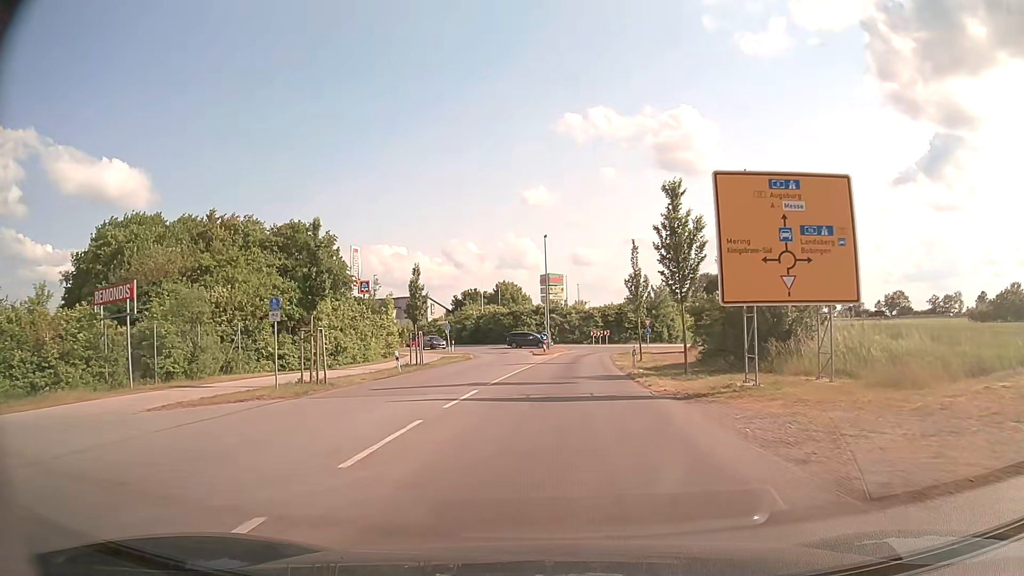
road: tertiary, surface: asphalt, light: Day
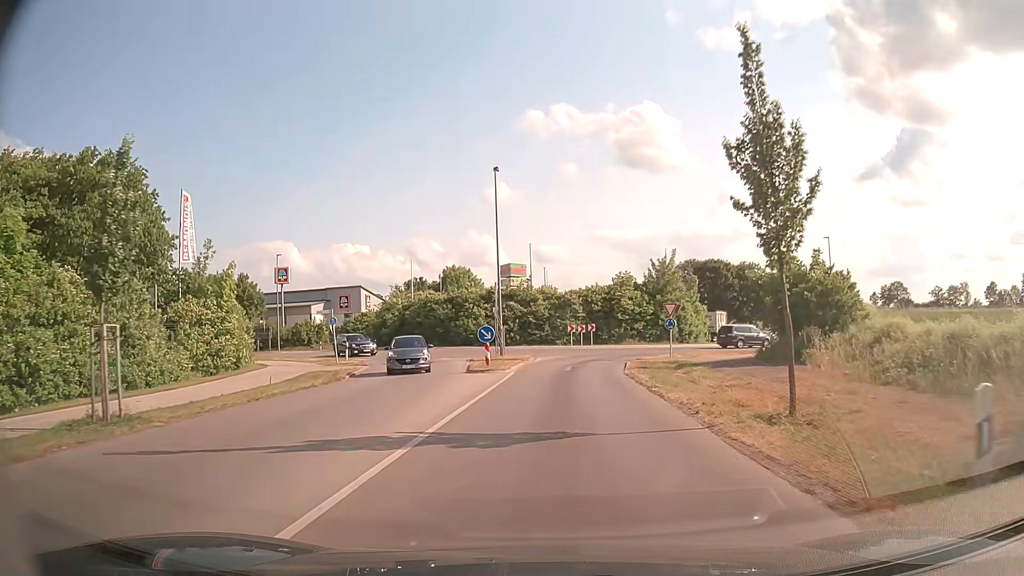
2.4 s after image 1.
(+0.5, +25.1) m; +3°
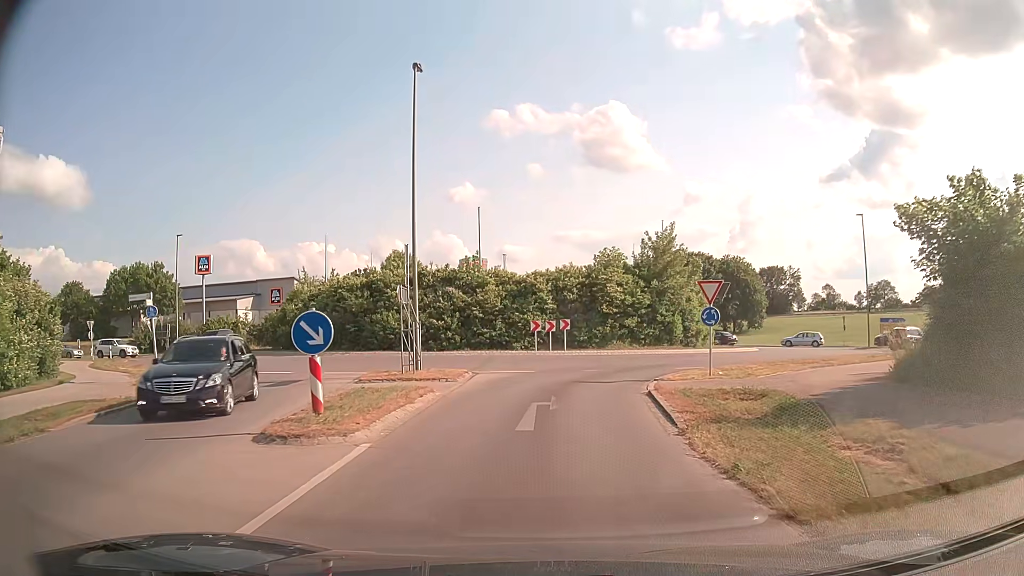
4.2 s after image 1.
(+0.4, +15.2) m; +3°
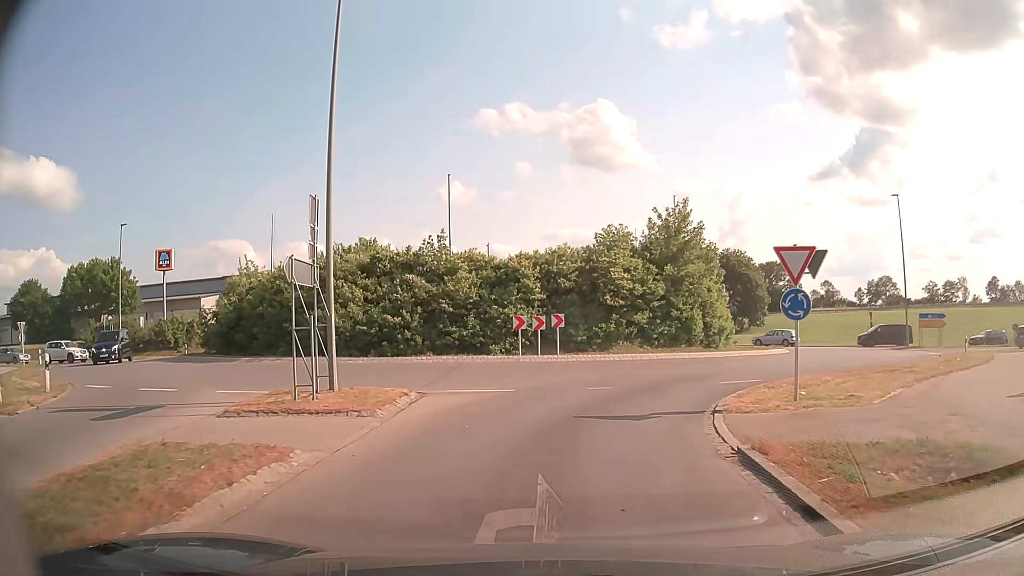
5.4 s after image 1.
(+0.1, +7.7) m; +1°
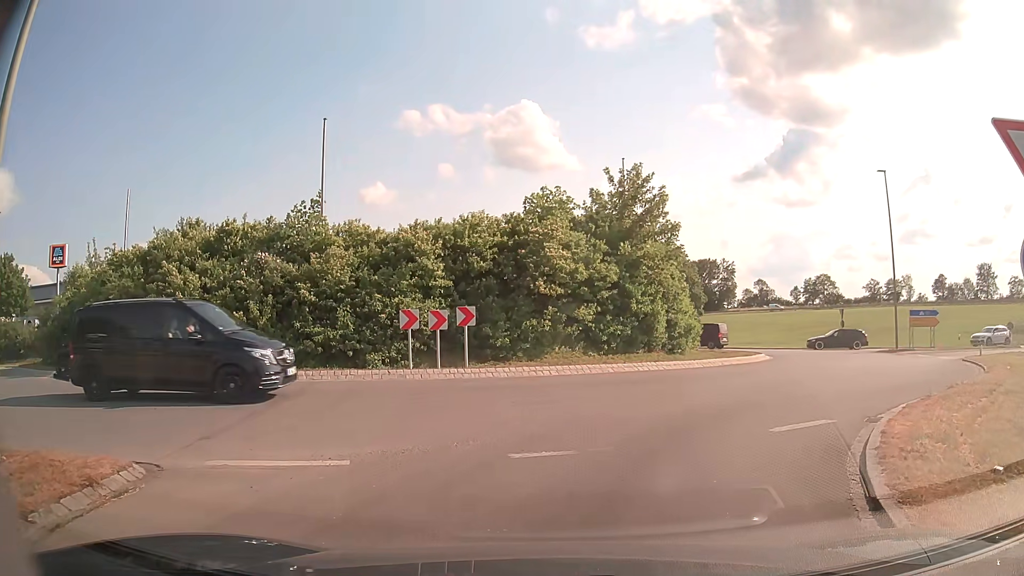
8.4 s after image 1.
(+0.2, +8.0) m; +5°
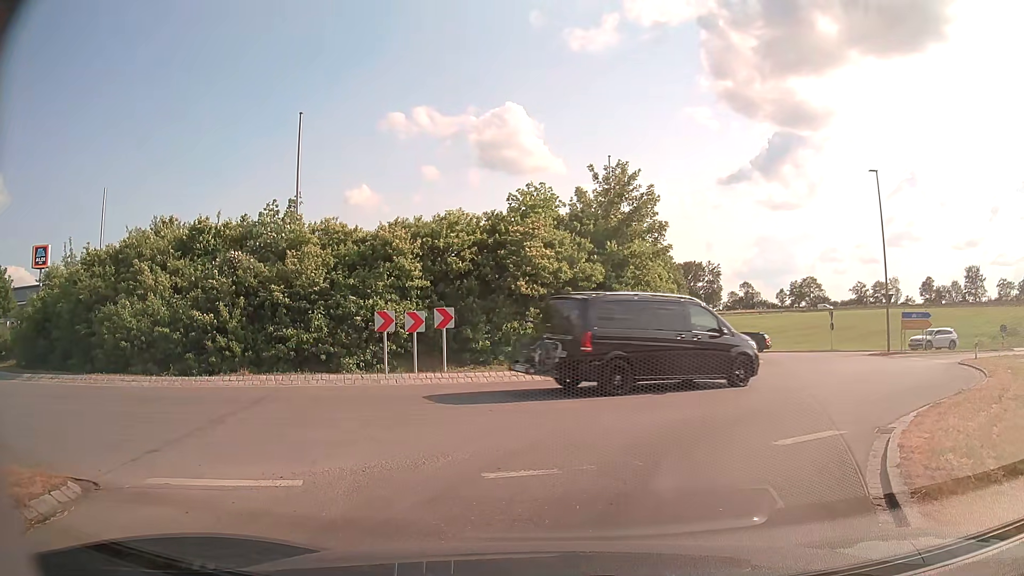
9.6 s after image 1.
(0.0, +0.8) m; 0°
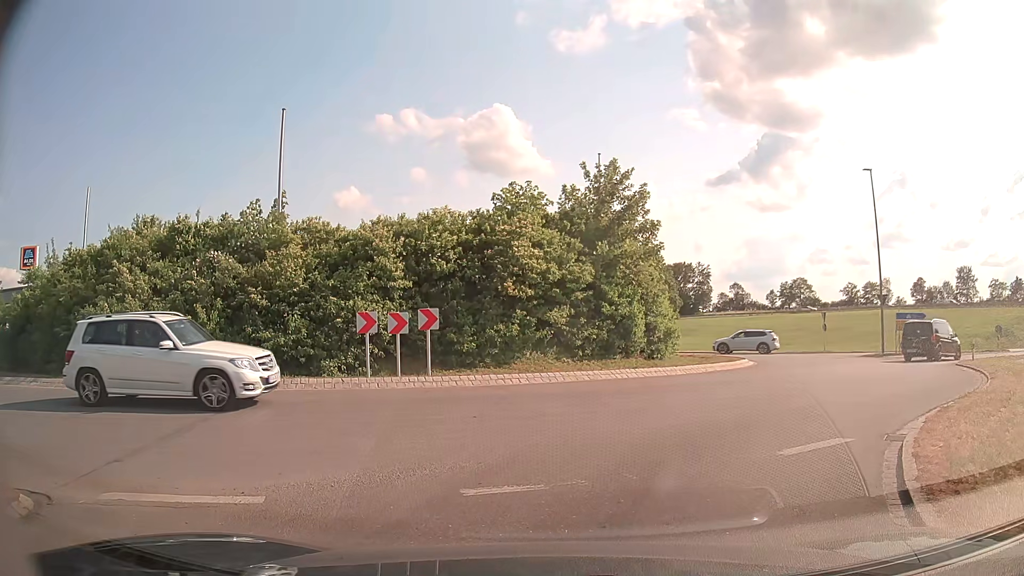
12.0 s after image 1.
(0.0, +0.6) m; 0°
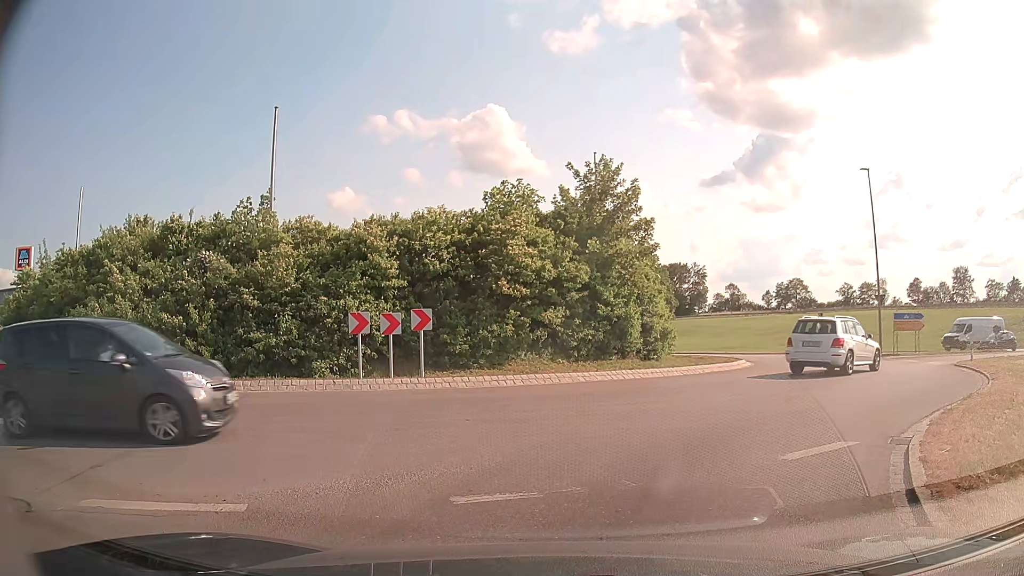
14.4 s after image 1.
(0.0, +0.3) m; 0°
